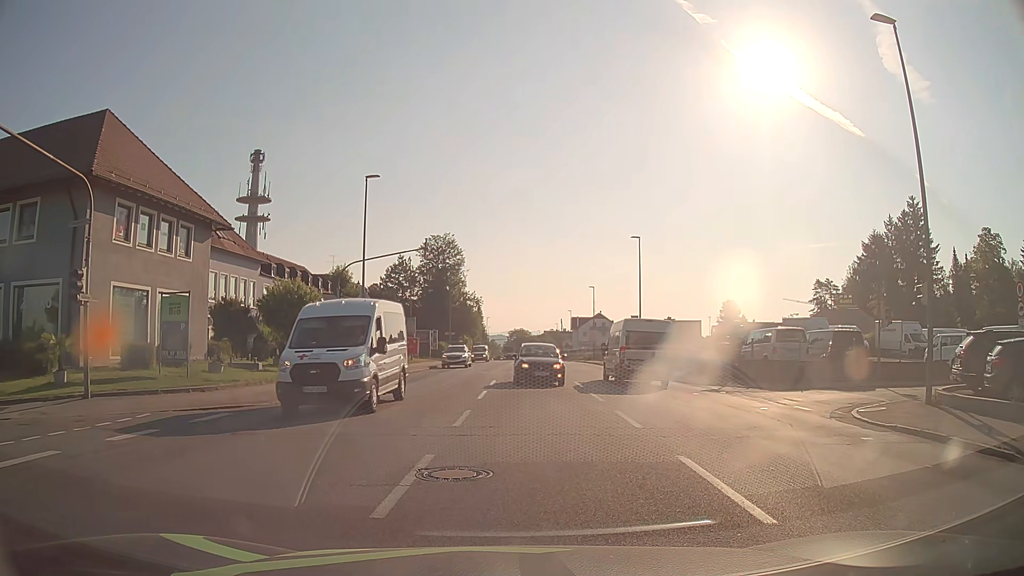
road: tertiary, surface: asphalt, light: Day
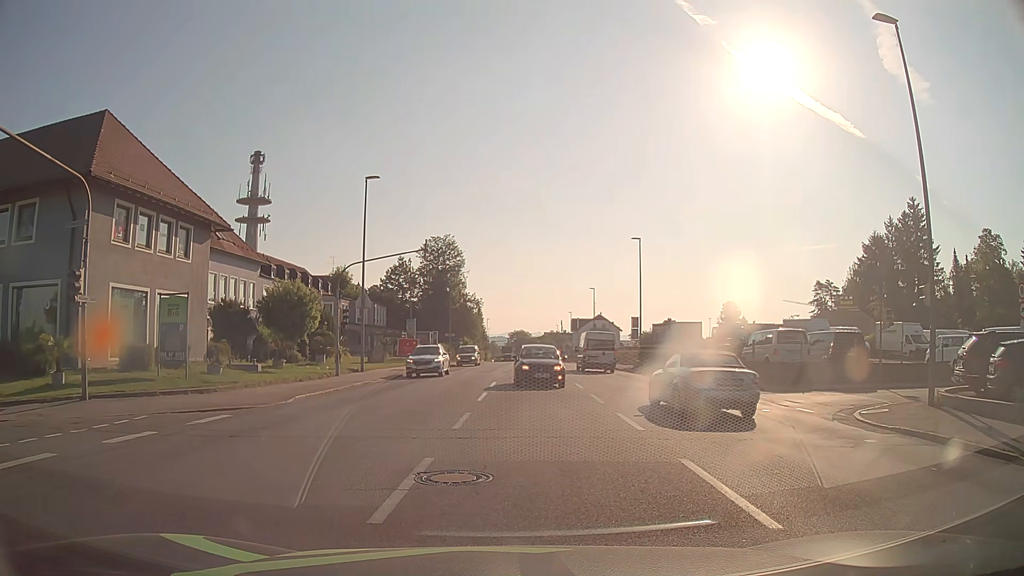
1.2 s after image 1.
(0.0, +0.1) m; 0°
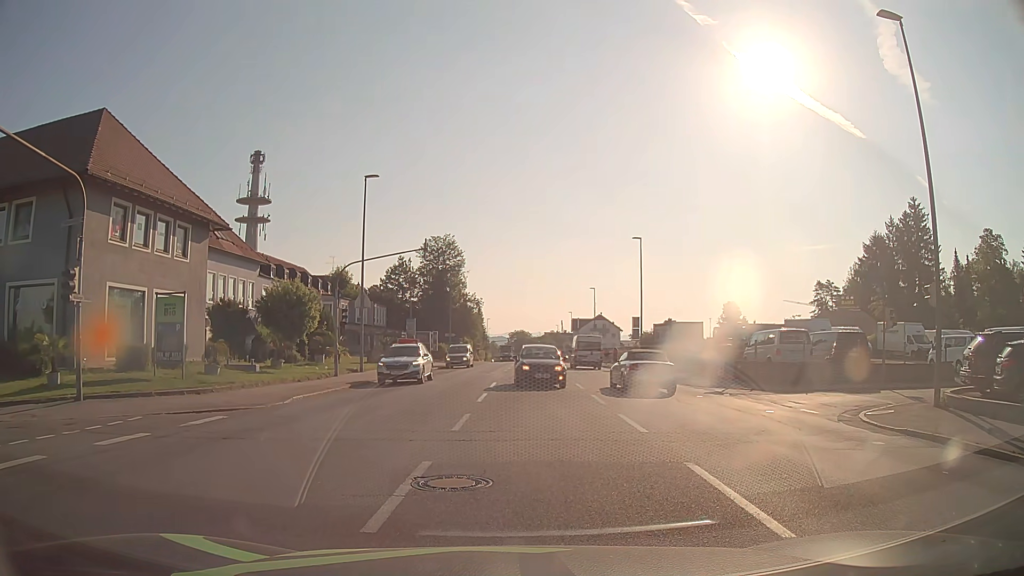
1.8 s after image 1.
(0.0, +0.3) m; 0°
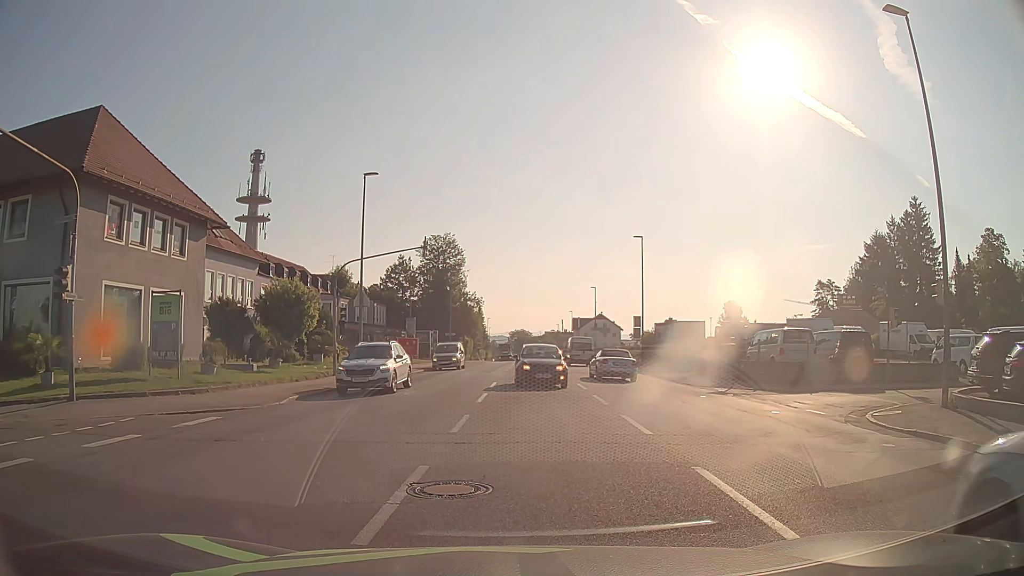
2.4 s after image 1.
(0.0, +0.3) m; 0°
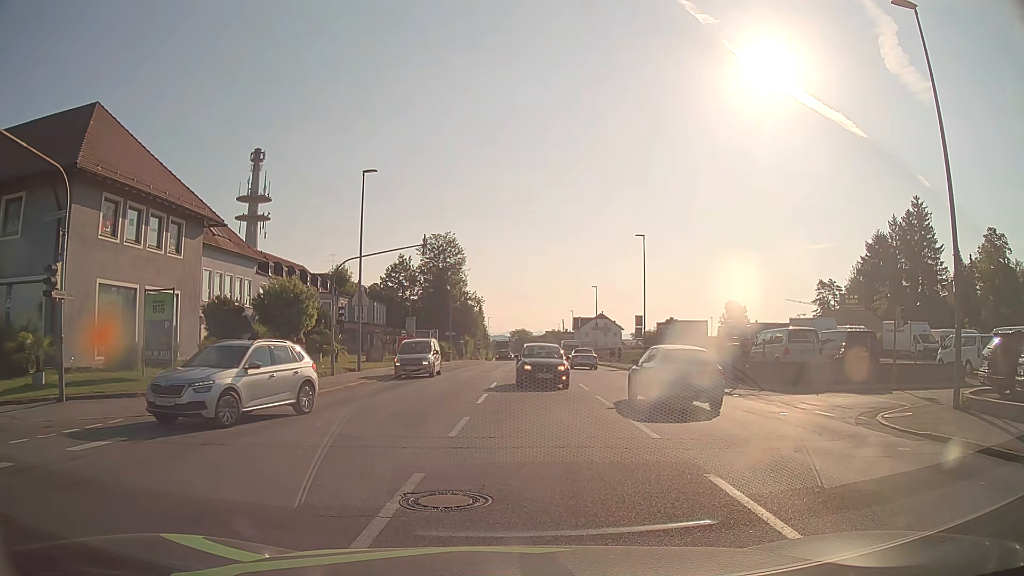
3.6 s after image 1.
(0.0, +0.5) m; 0°
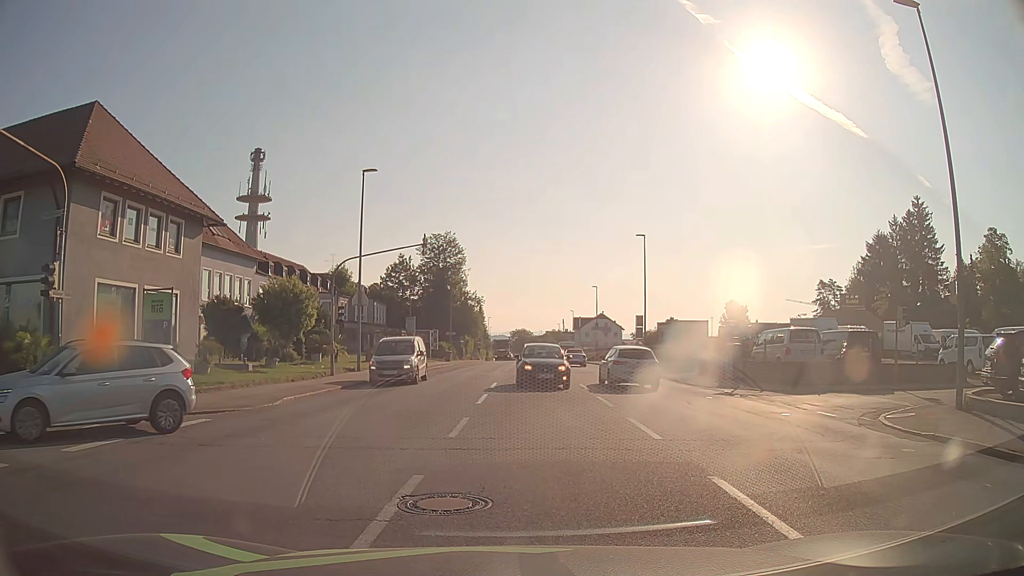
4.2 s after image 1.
(0.0, +0.1) m; 0°
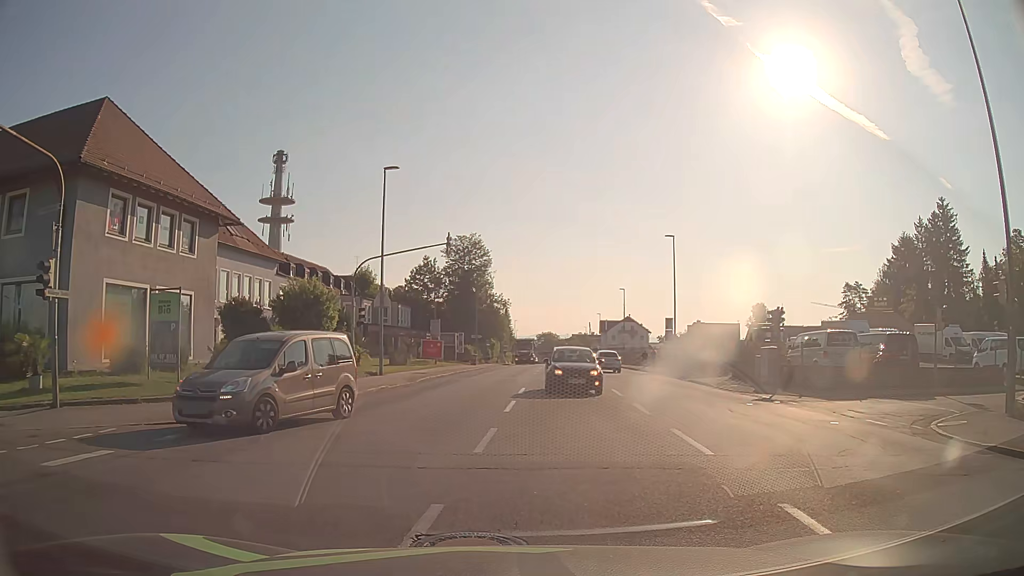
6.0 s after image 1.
(0.0, +1.3) m; -2°
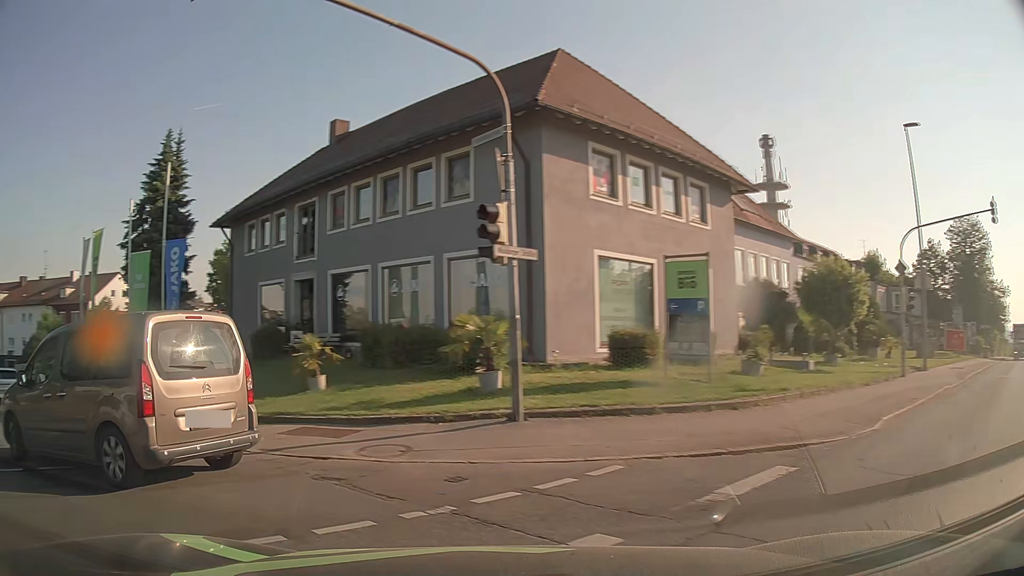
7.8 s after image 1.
(-1.9, +5.2) m; -43°
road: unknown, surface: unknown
